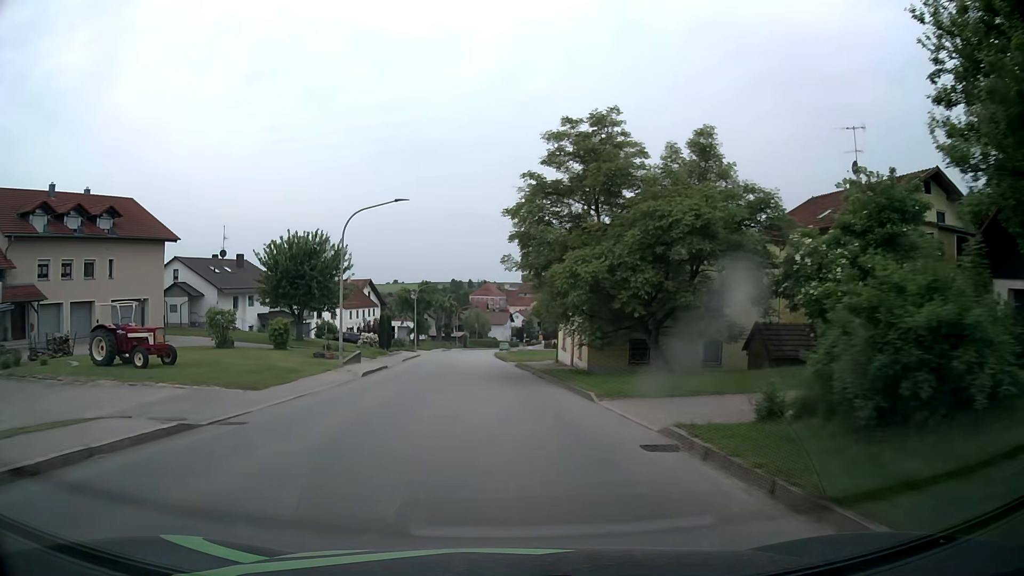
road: tertiary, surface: asphalt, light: Day
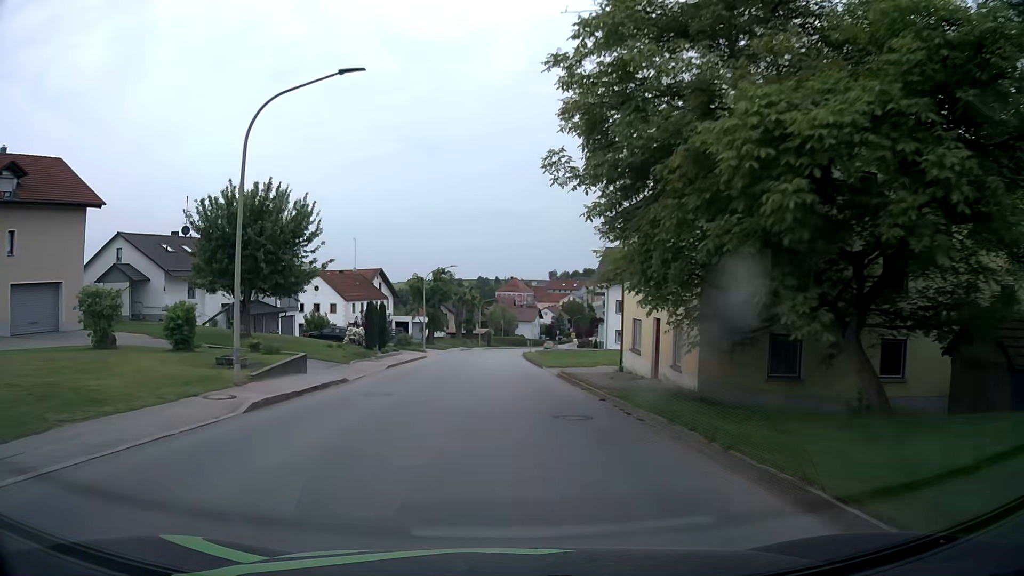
(-0.4, +14.4) m; -2°
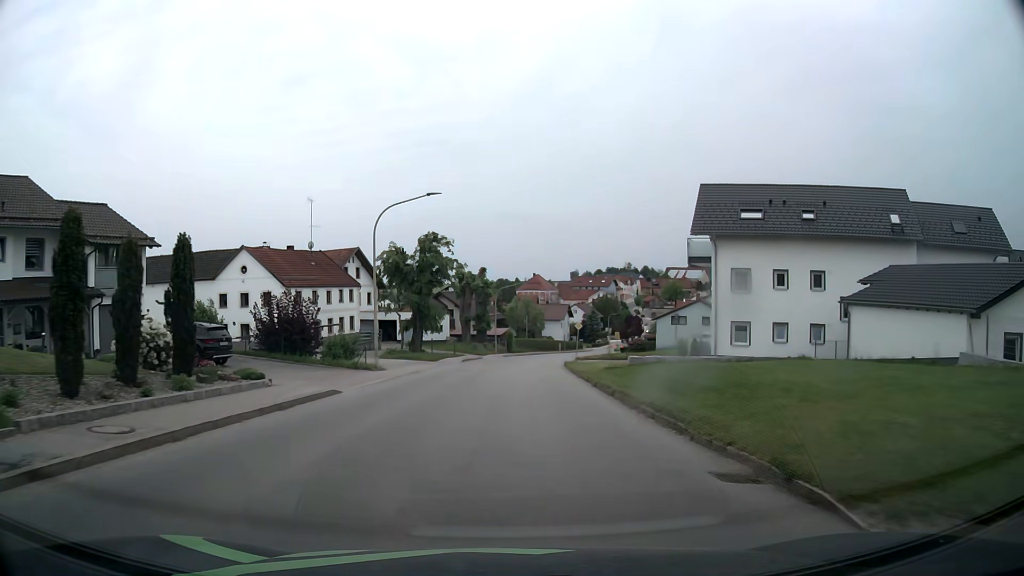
(-0.5, +29.3) m; -1°
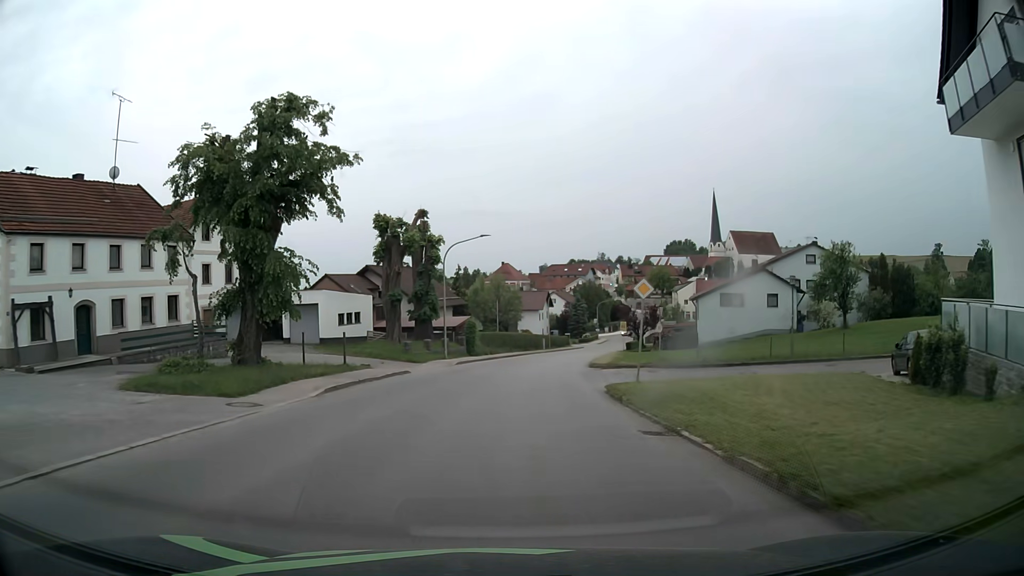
(+0.4, +29.9) m; +2°
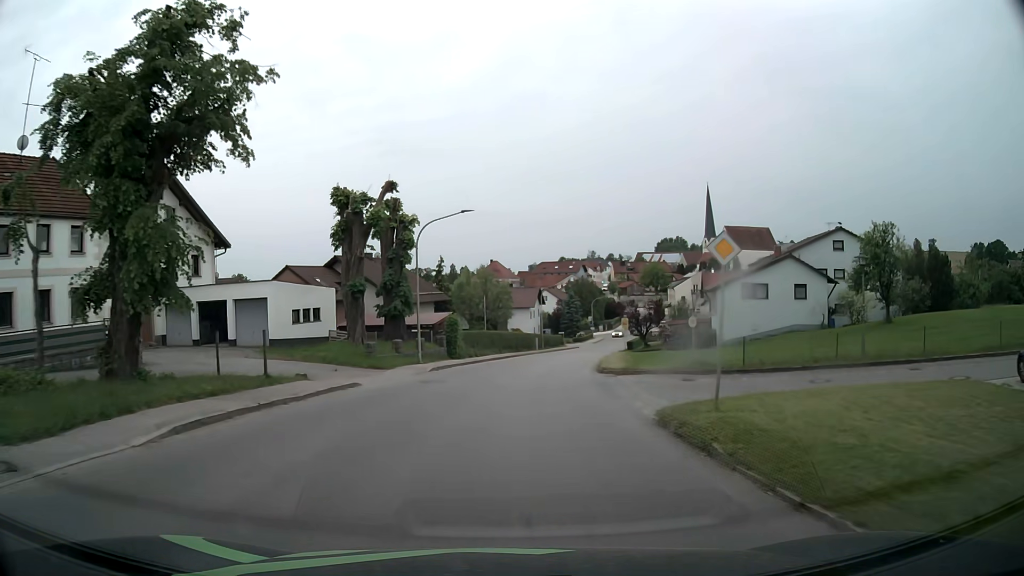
(+0.1, +7.5) m; +1°
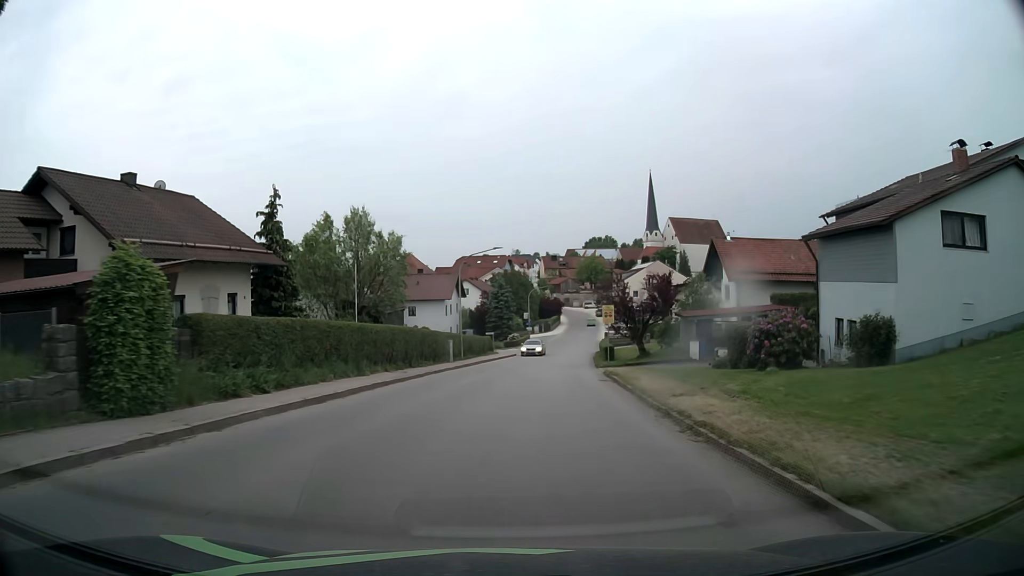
(+1.4, +30.0) m; +7°
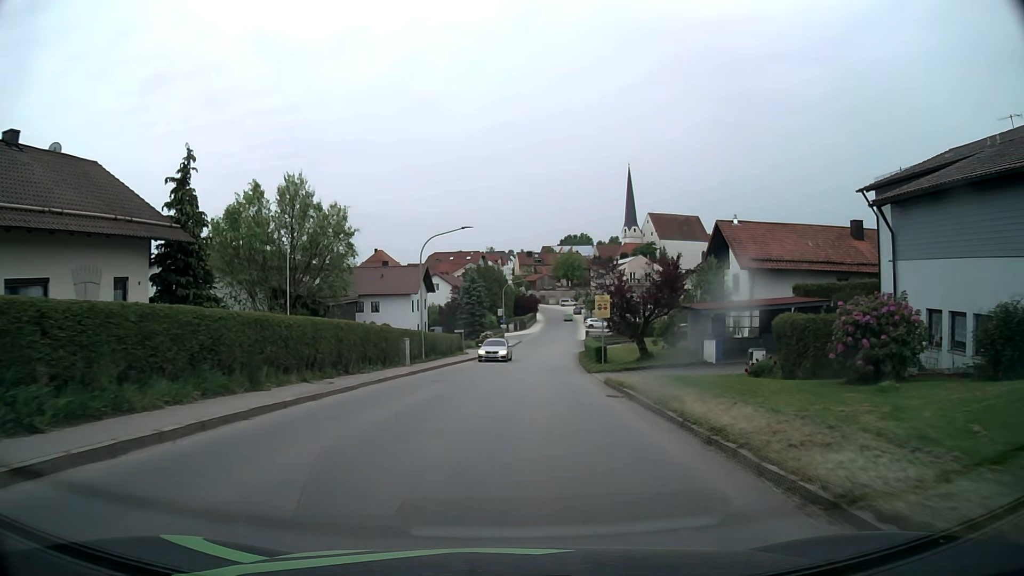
(+0.1, +7.5) m; +1°
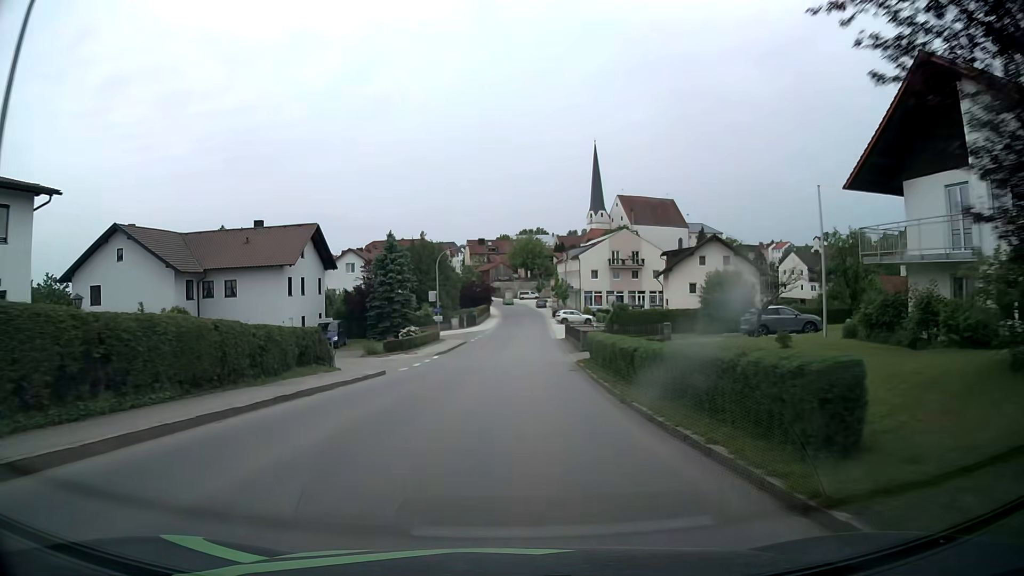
(+1.5, +29.8) m; +4°
(0, +10) (0, +20) (+1, +30) (+1, +40) (+2, +50) (+2, +60) (+3, +70) (+3, +80) (+4, +90) (+4, +100) m
